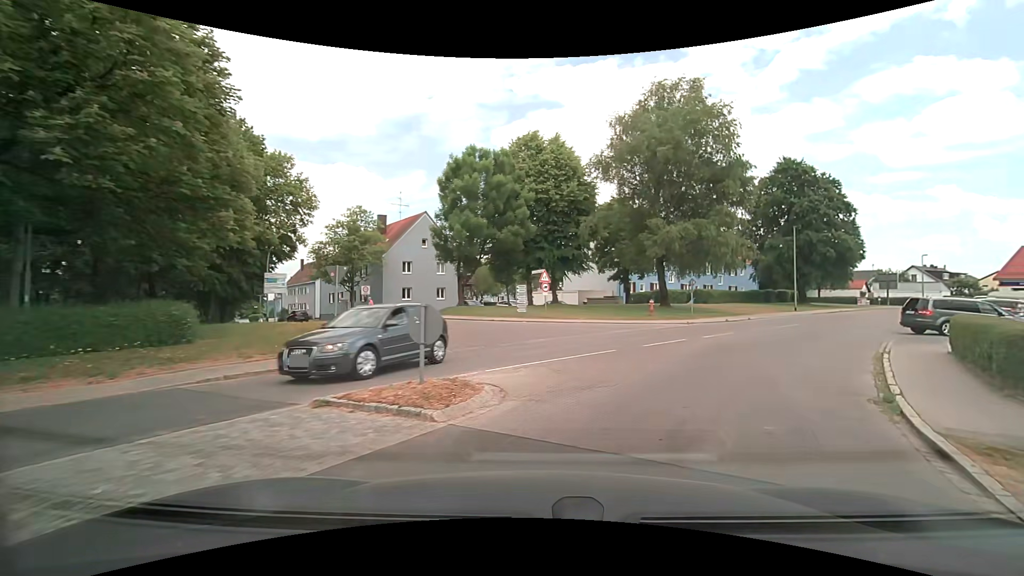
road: unclassified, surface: asphalt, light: Day
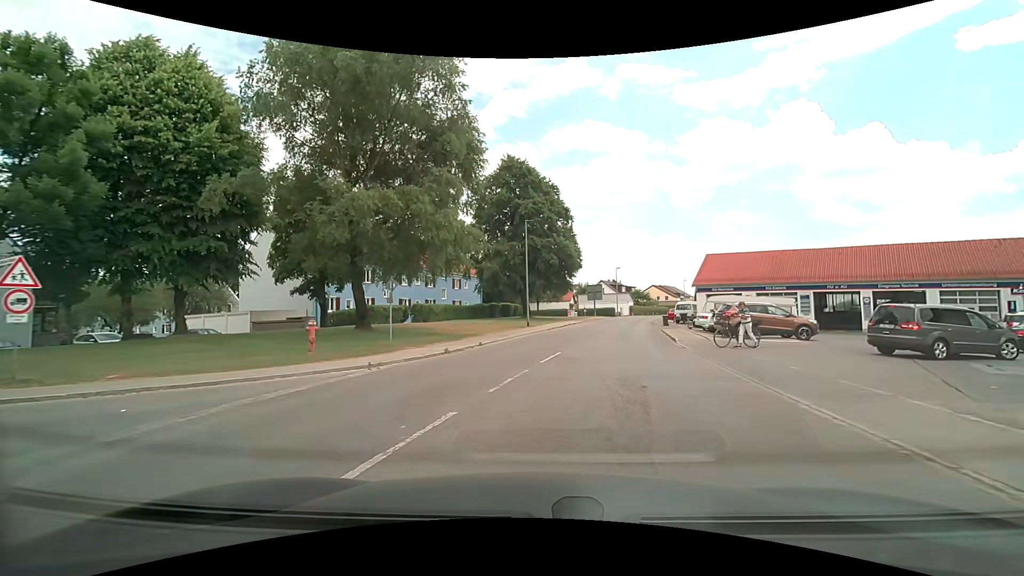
(+4.6, +15.0) m; +30°
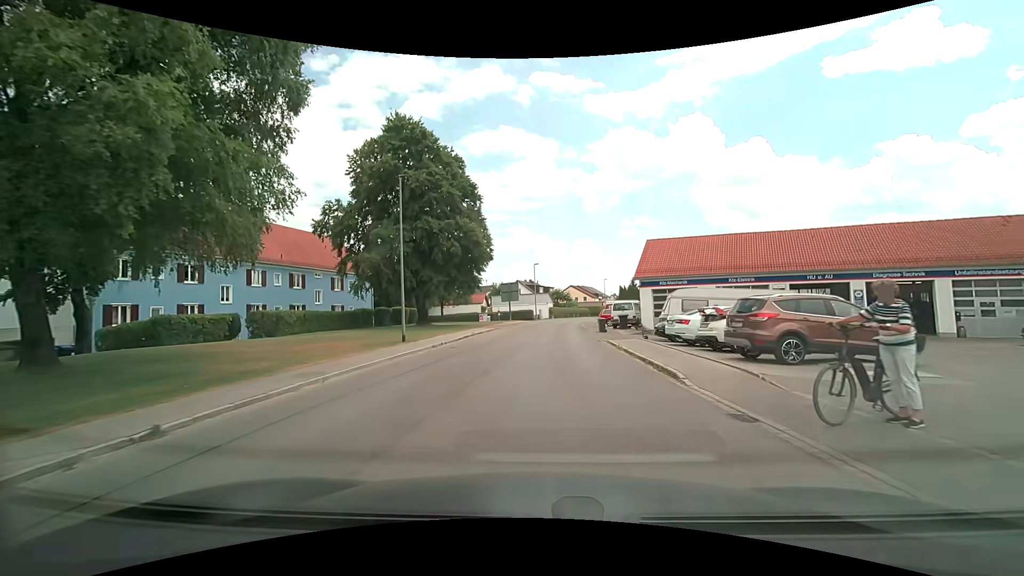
(+1.4, +13.0) m; +10°
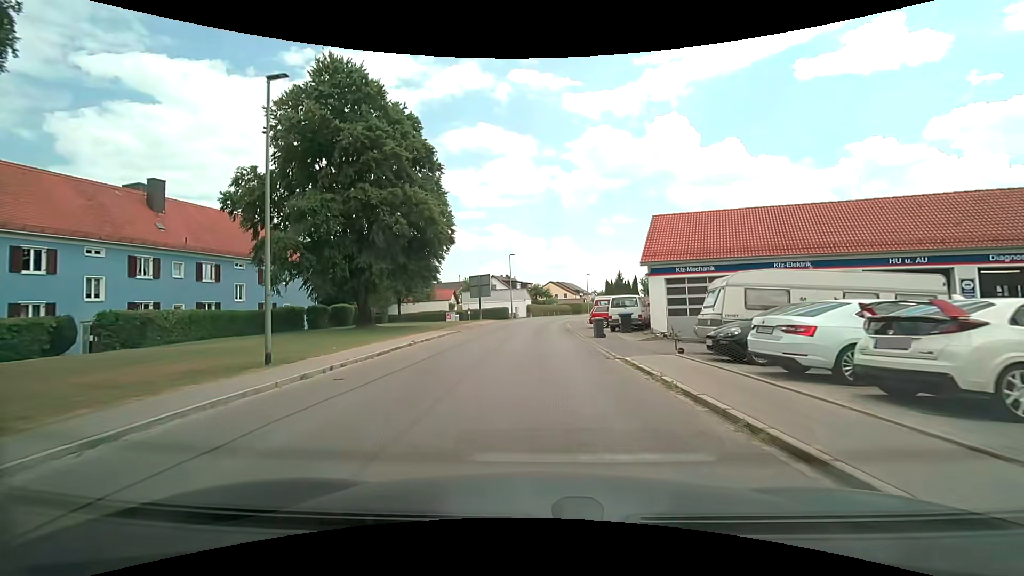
(+0.2, +9.7) m; +3°
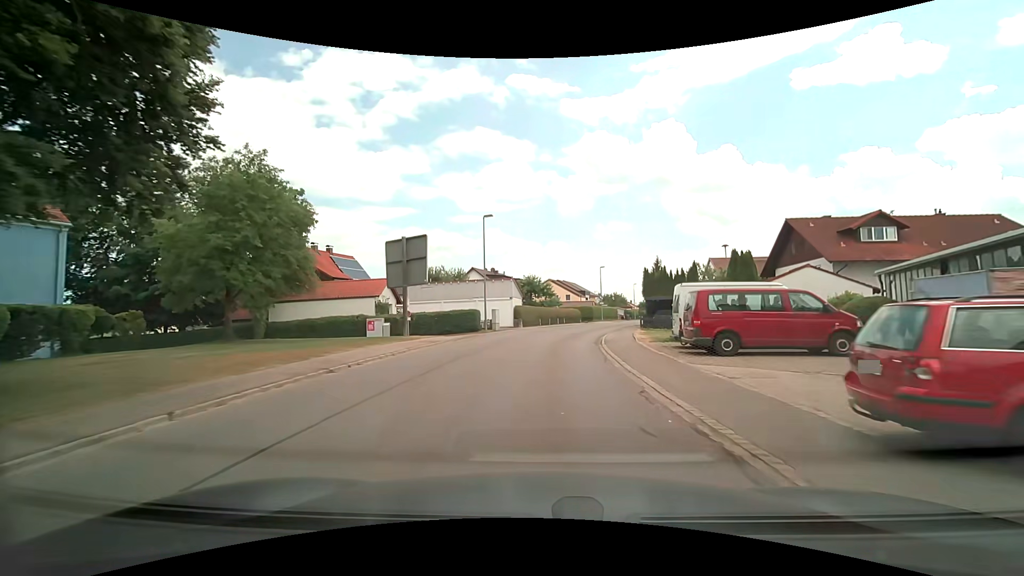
(-0.1, +28.4) m; +1°
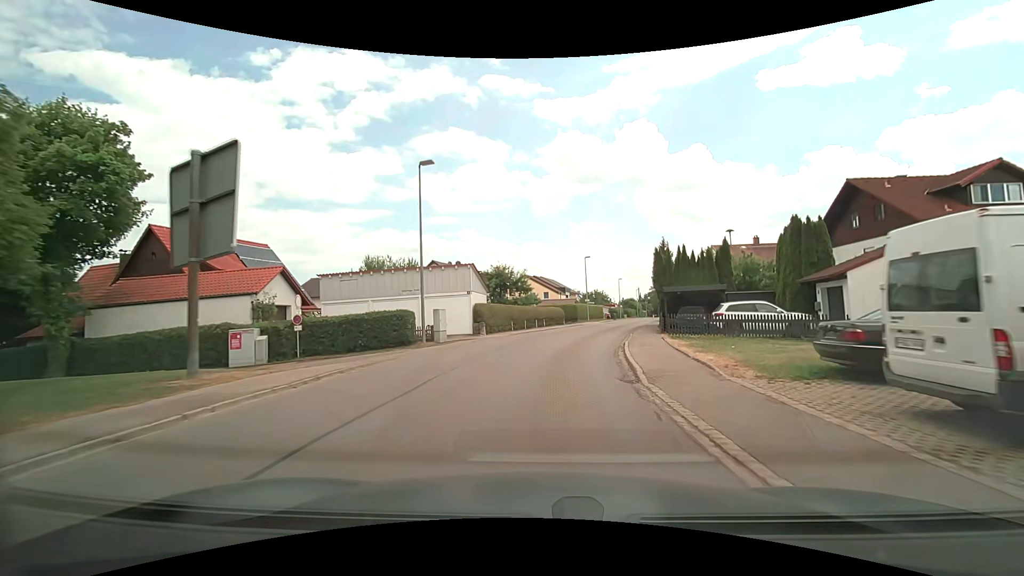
(+0.2, +13.0) m; +2°
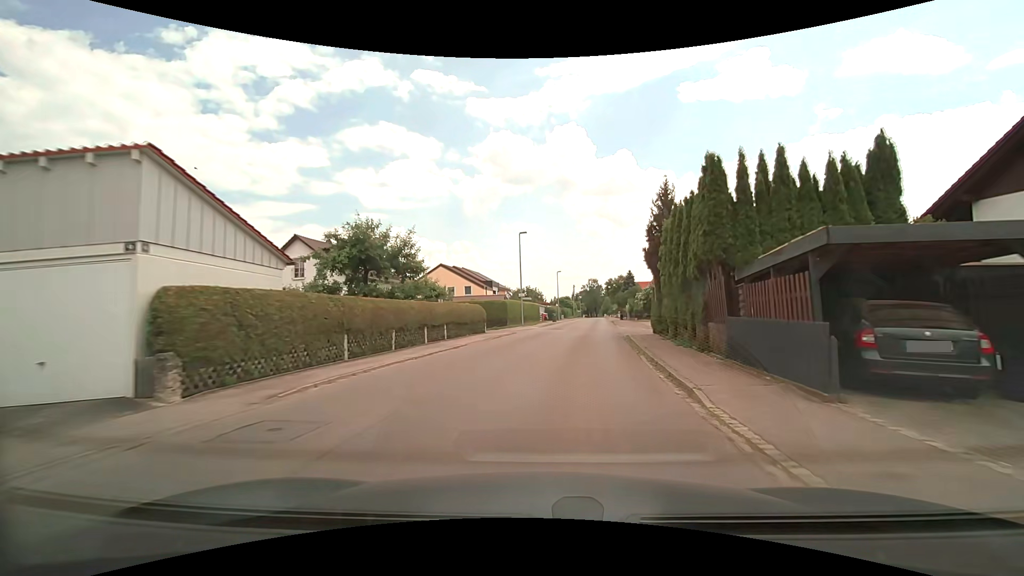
(+1.2, +20.2) m; +8°
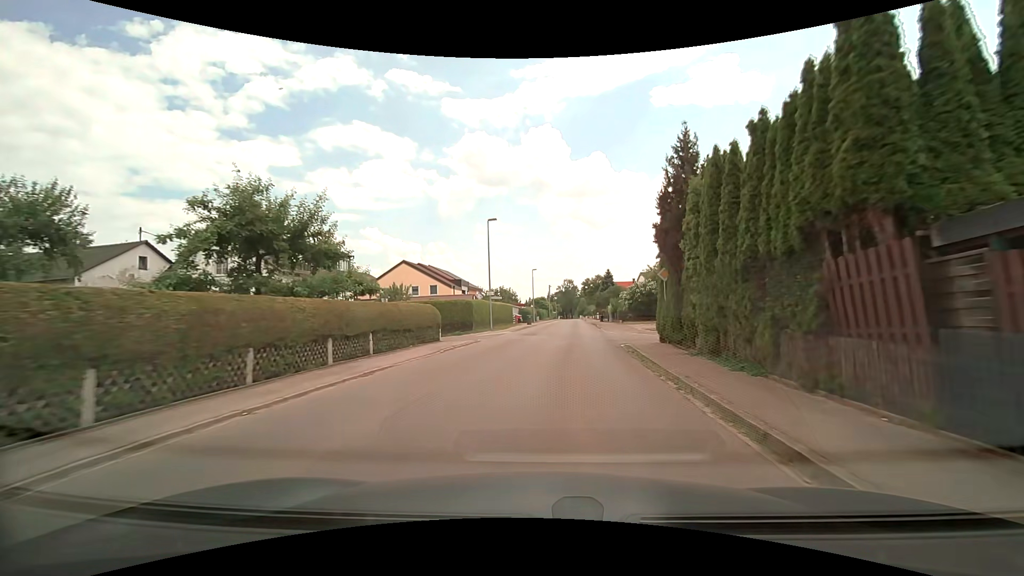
(+0.2, +7.0) m; +3°
(0, +10) (+1, +20) (+2, +30) (+2, +40) (+3, +50) (+4, +60) (+5, +70) (+5, +80) (+6, +90) (+7, +100) m
